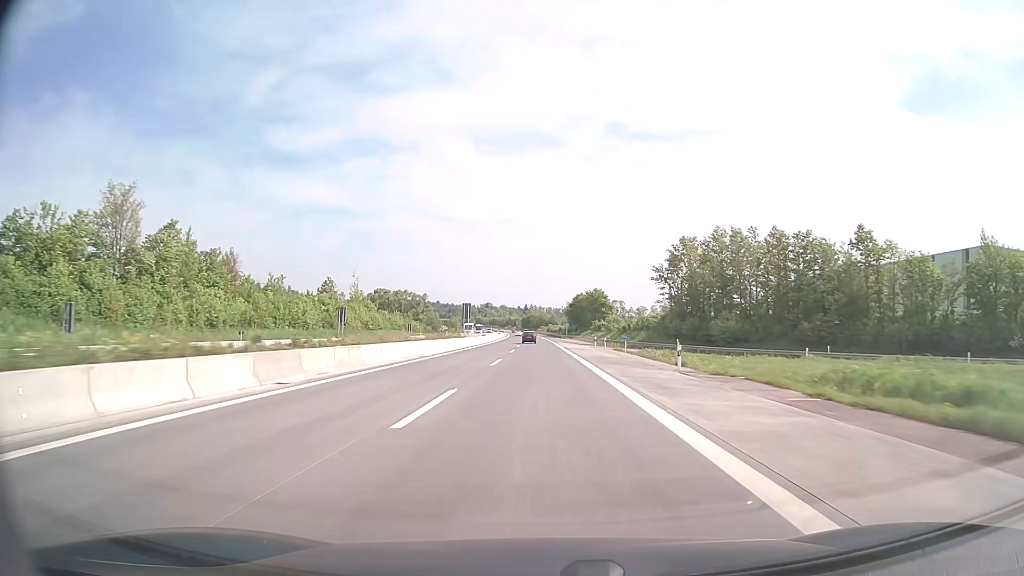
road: motorway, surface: concrete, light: Day
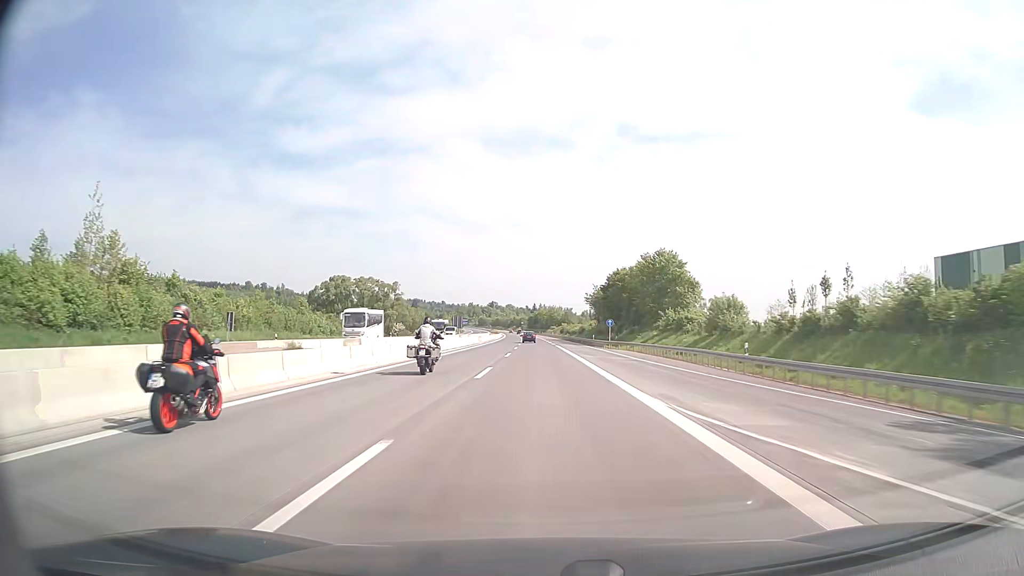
(-0.8, +79.2) m; -1°
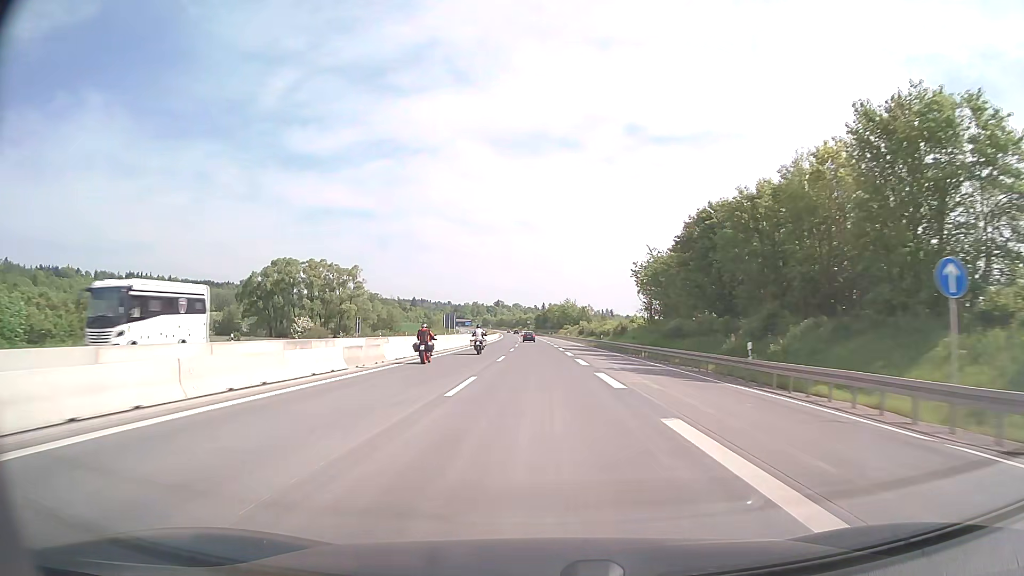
(-0.4, +59.4) m; -1°
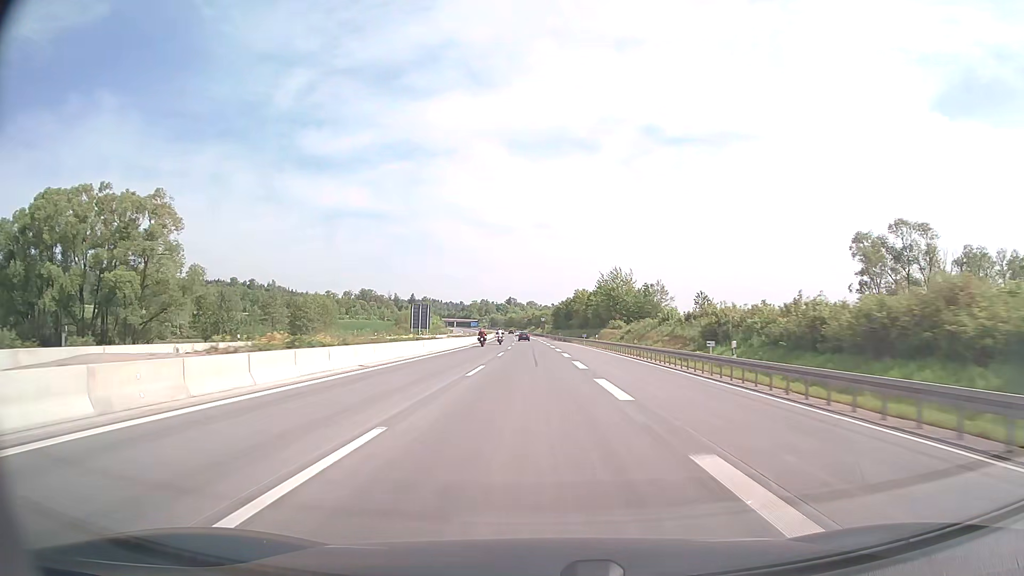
(-1.3, +99.0) m; -1°
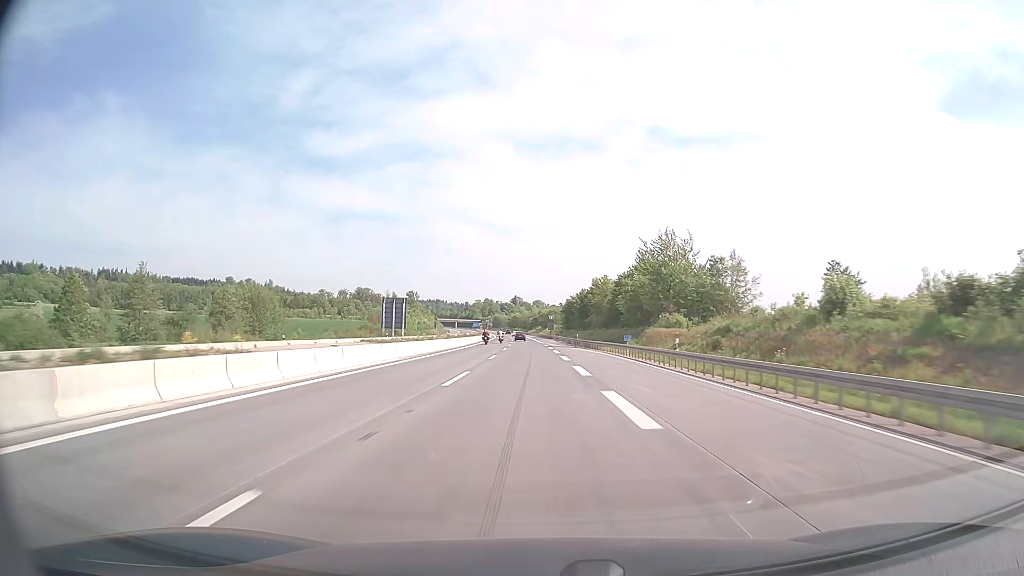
(-0.2, +39.6) m; -1°
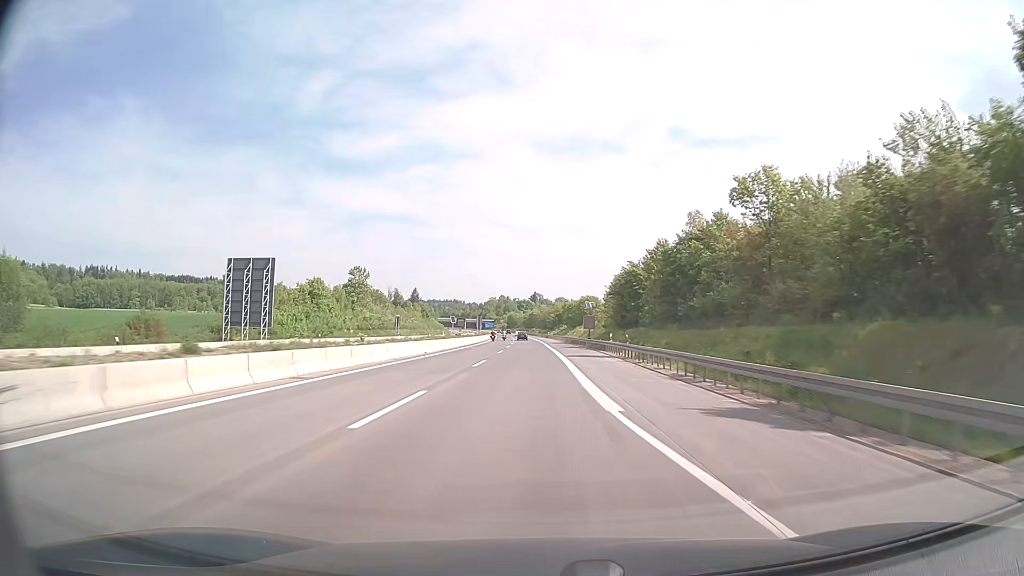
(-1.1, +79.2) m; -2°
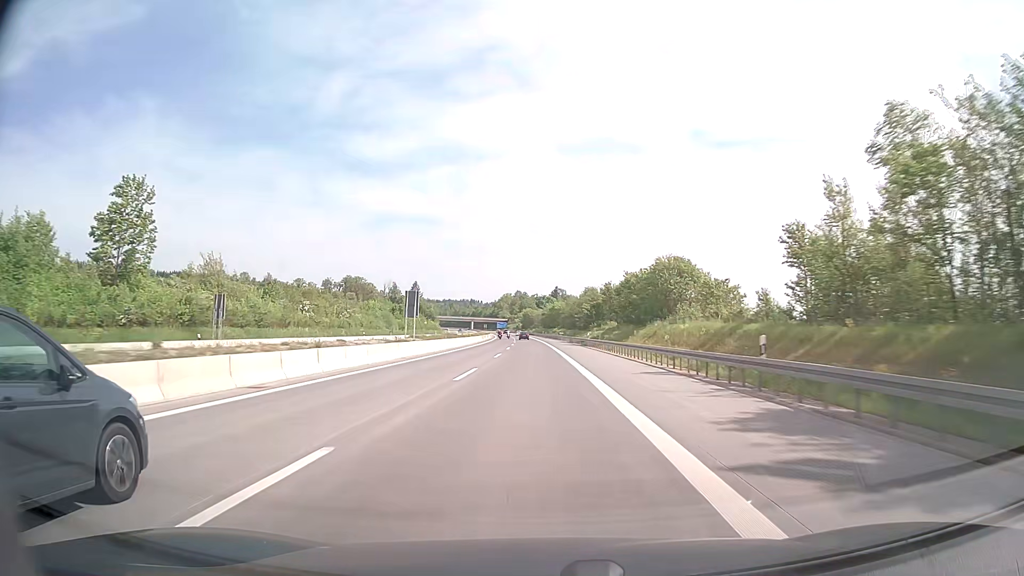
(-1.3, +79.2) m; -2°
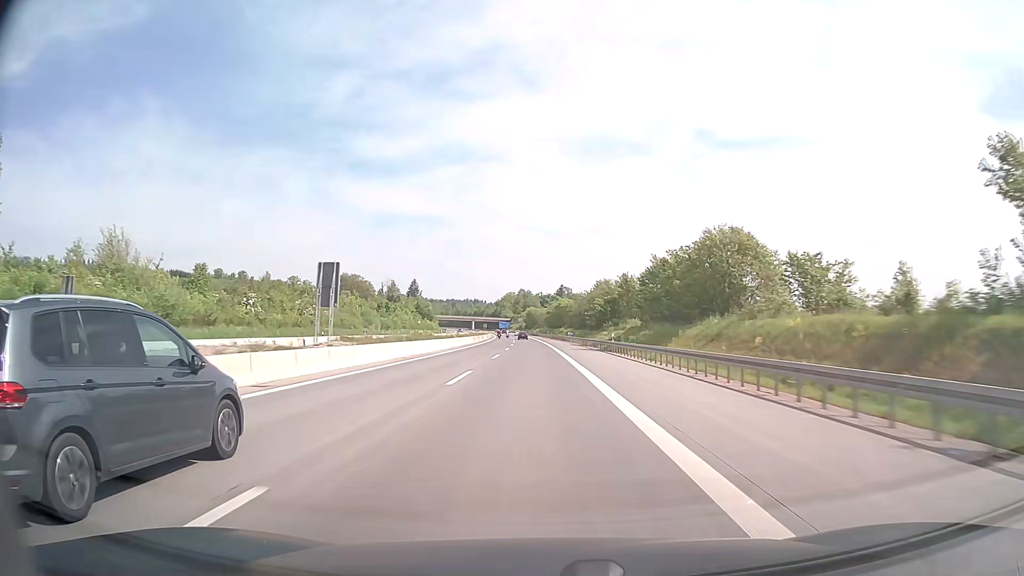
(-0.1, +19.8) m; 0°
(0, +10) (0, +20) (0, +30) (0, +40) (0, +50) (-1, +60) (-1, +70) (-1, +80) (-2, +90) (-2, +100) m
